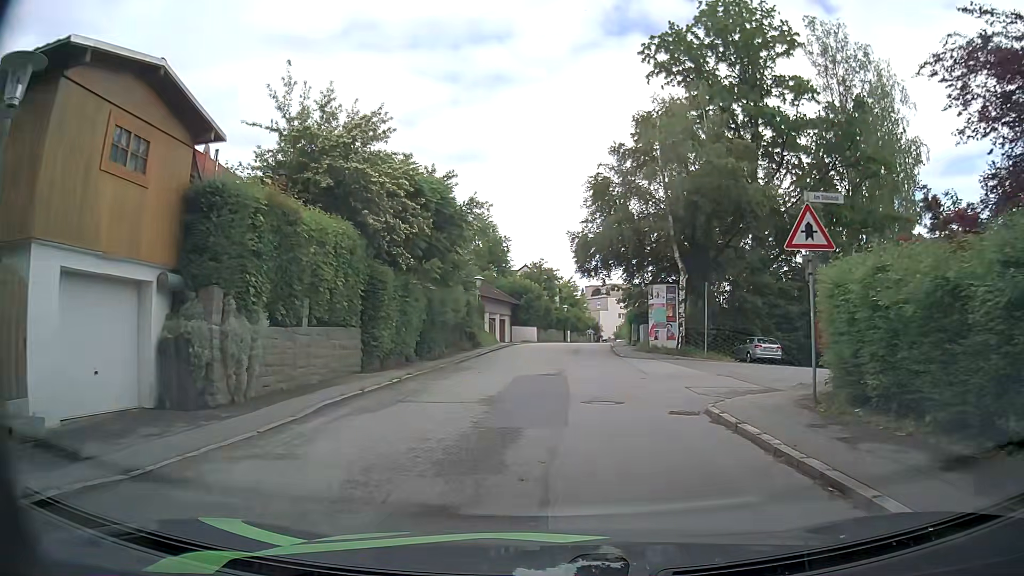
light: Day
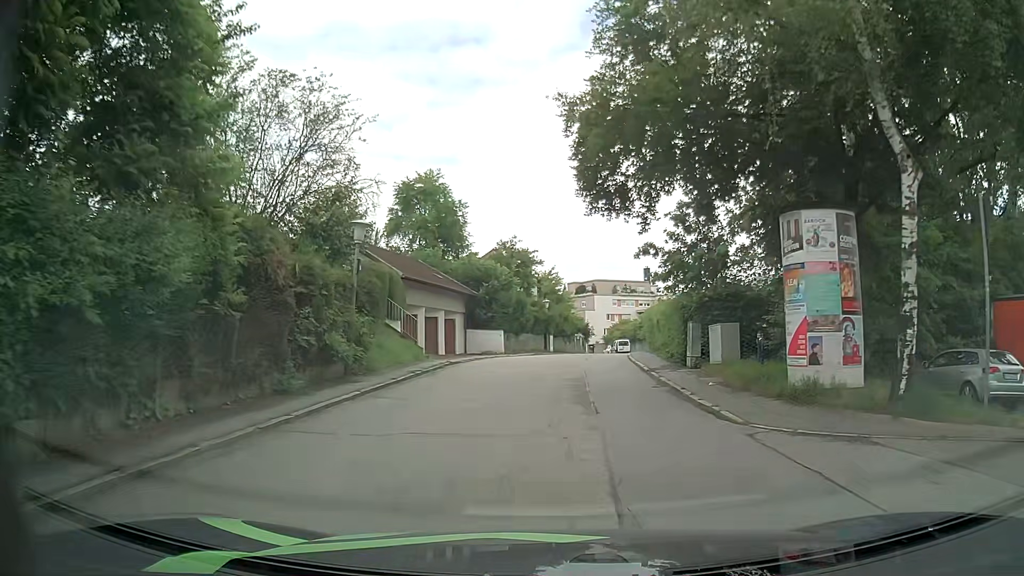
(+0.3, +20.7) m; +2°
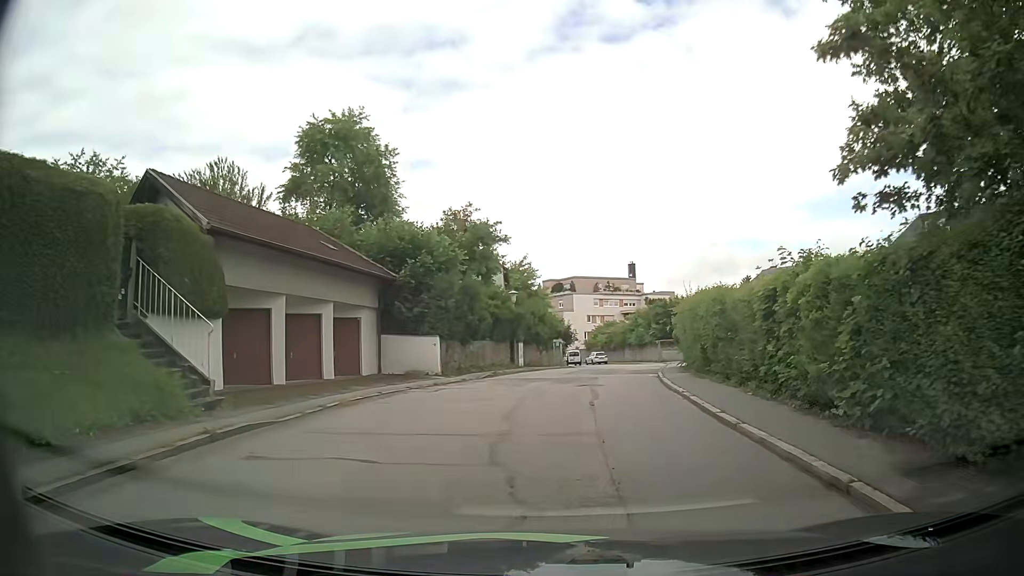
(+0.2, +15.7) m; +3°
(0, +10) (+1, +20) (+2, +30) (+4, +40) (+5, +50) (+6, +60) (+5, +69) (+2, +79) (0, +89) (-2, +99) m
